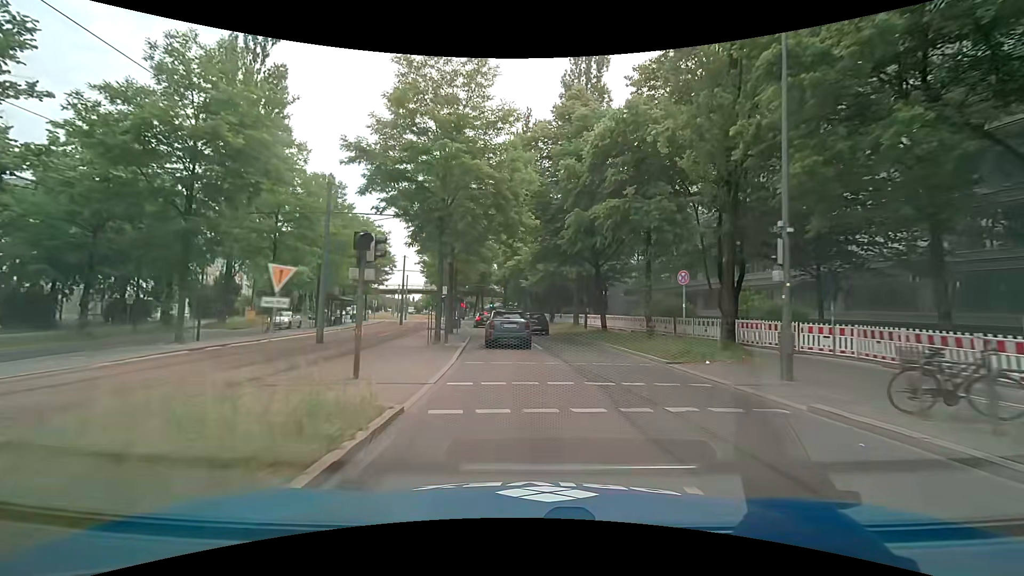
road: secondary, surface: asphalt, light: Day
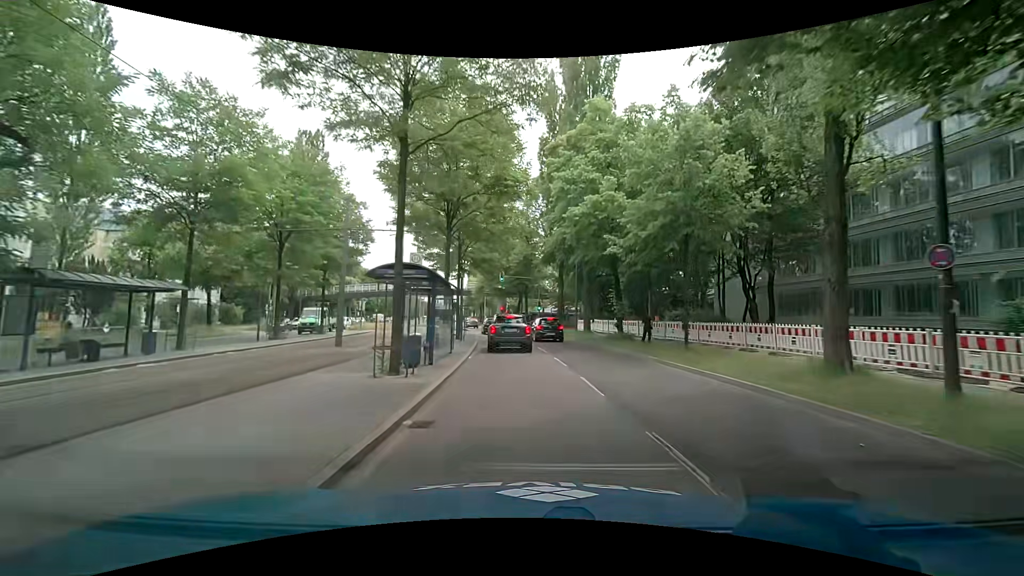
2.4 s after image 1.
(-1.4, +27.9) m; -5°
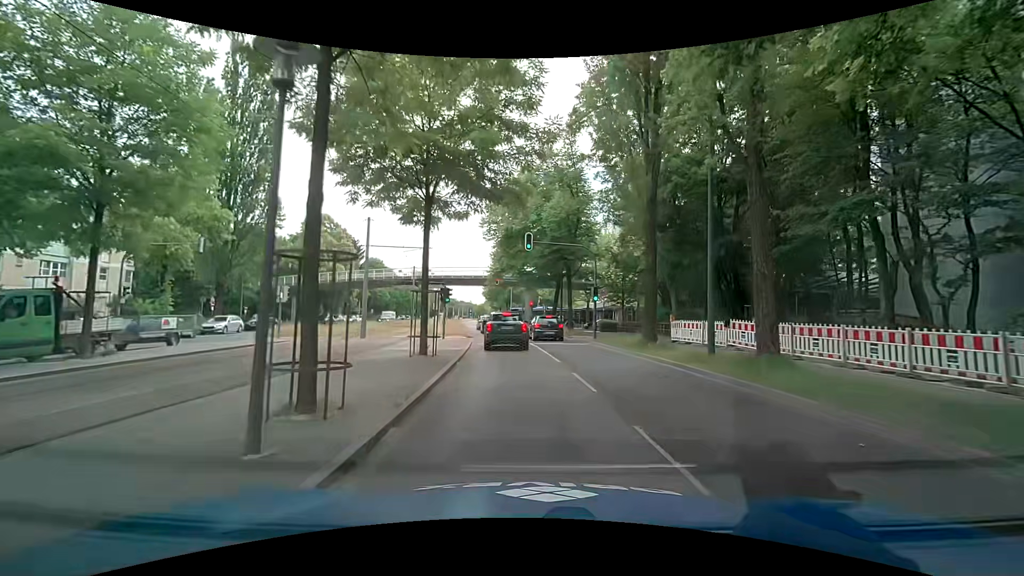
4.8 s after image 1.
(-0.9, +22.4) m; -3°
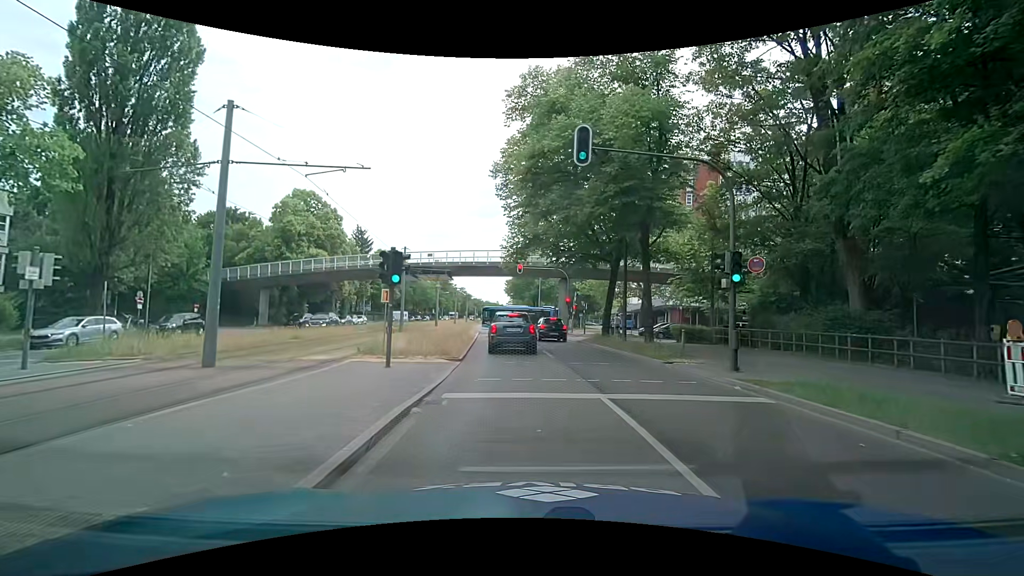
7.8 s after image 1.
(-0.6, +15.9) m; -1°
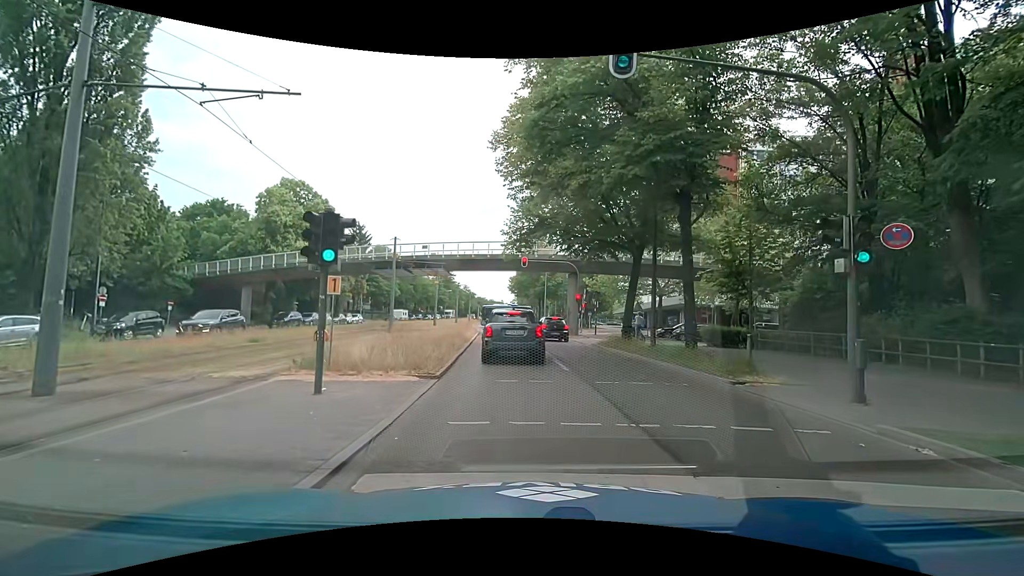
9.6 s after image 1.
(-0.2, +4.3) m; +2°
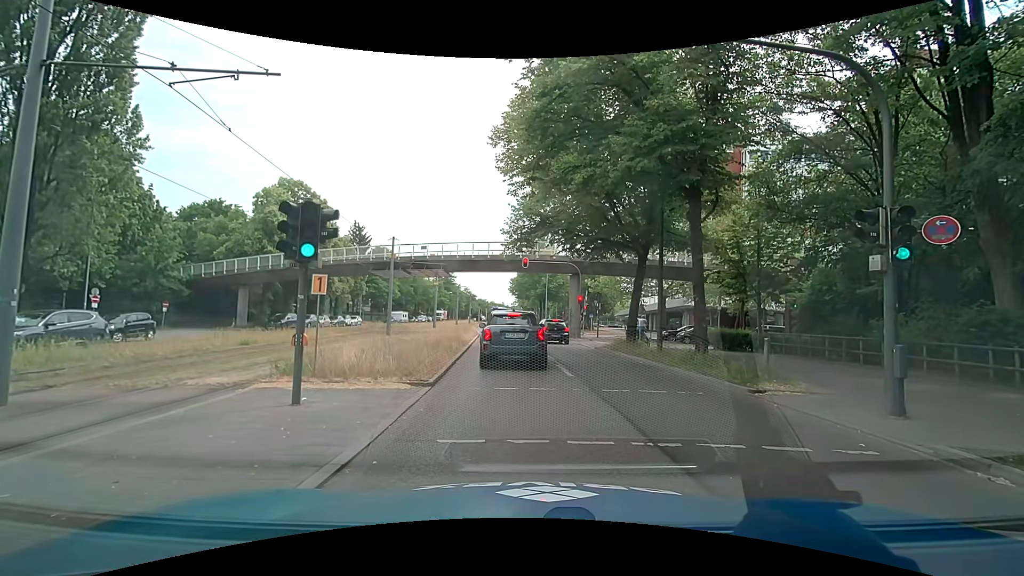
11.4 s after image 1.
(0.0, +0.8) m; 0°
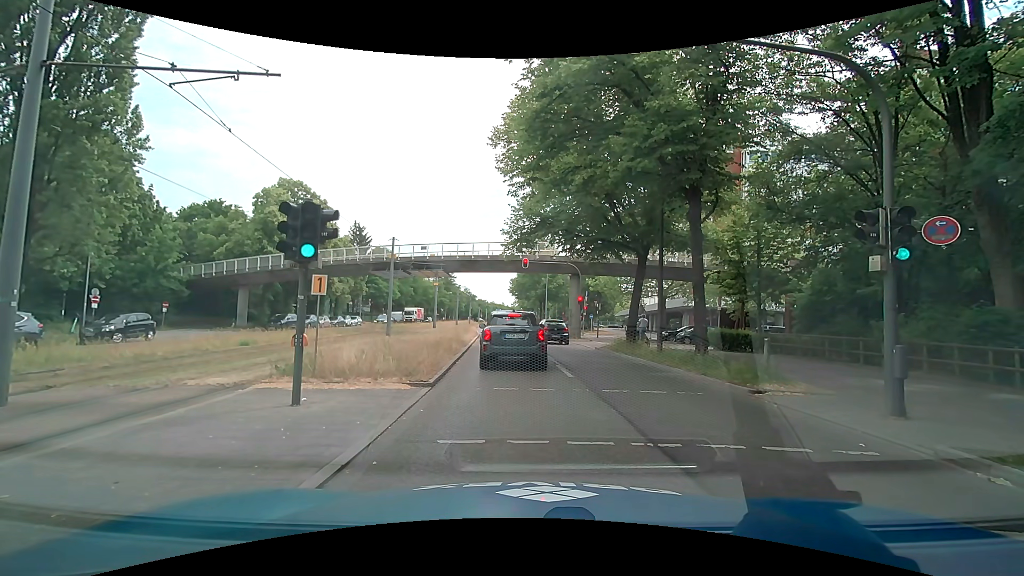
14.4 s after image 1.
(0.0, +0.1) m; 0°
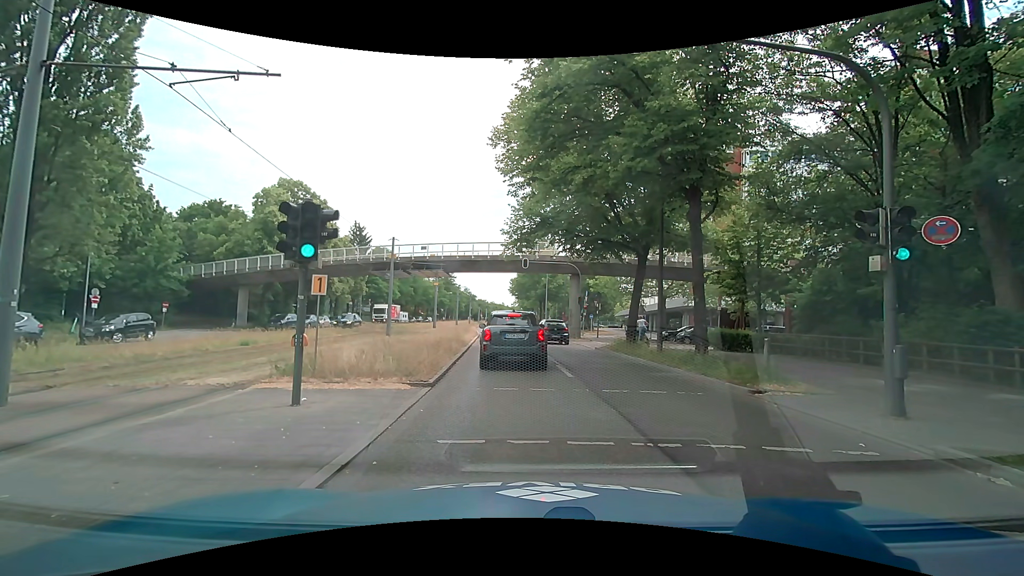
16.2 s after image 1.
(0.0, 0.0) m; 0°
